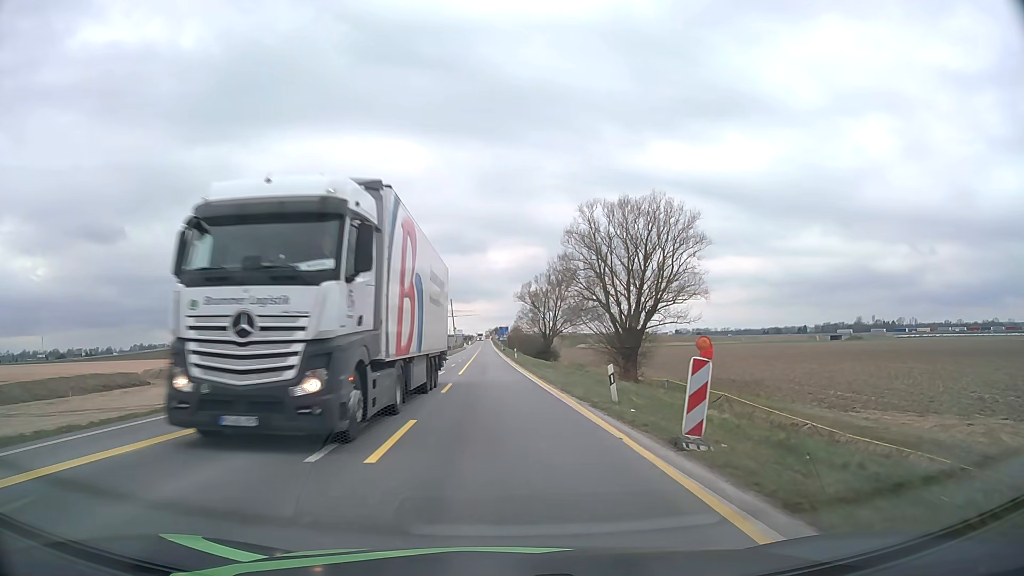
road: motorway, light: Day
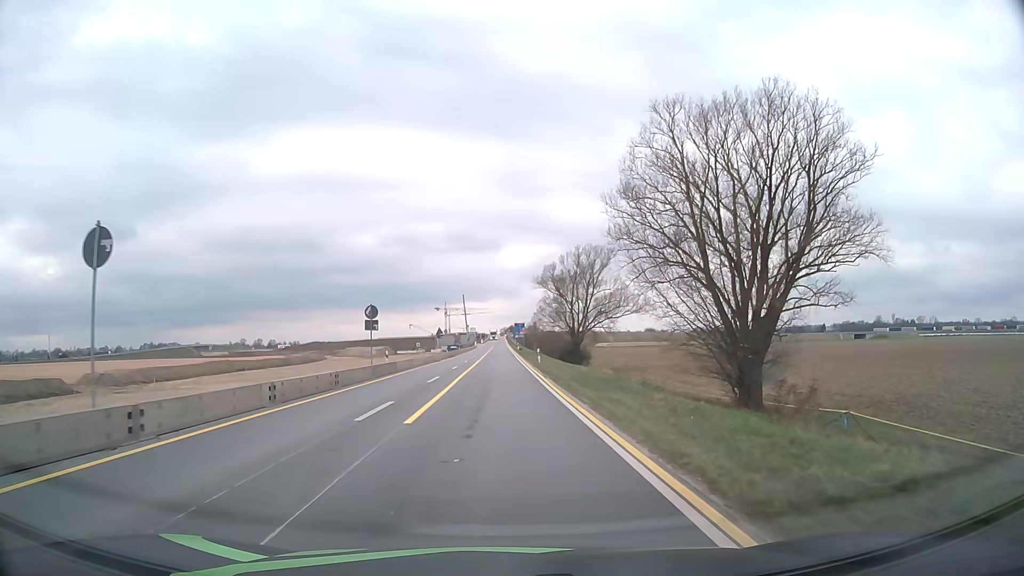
(-0.2, +20.2) m; -1°
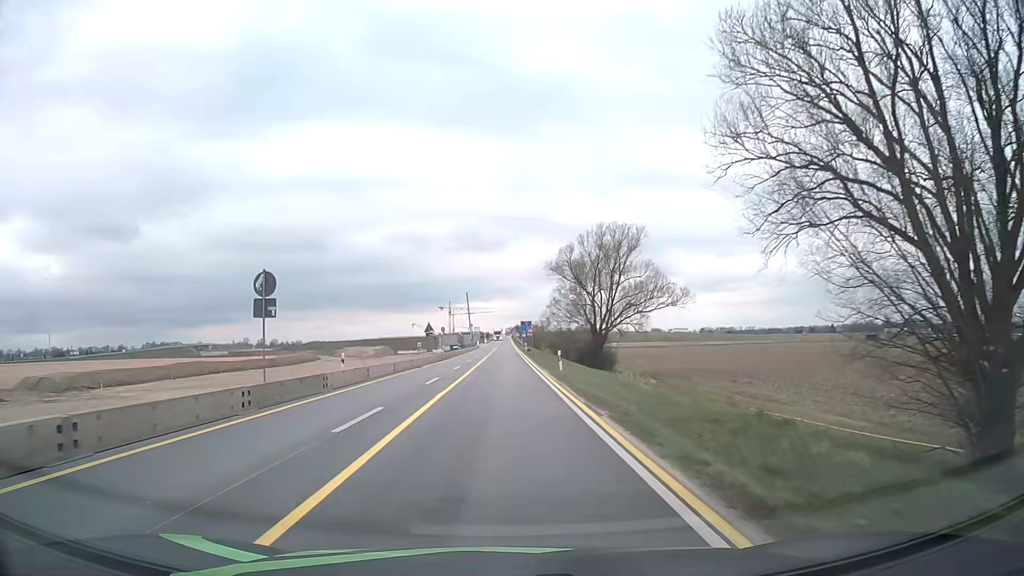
(-0.1, +13.8) m; 0°
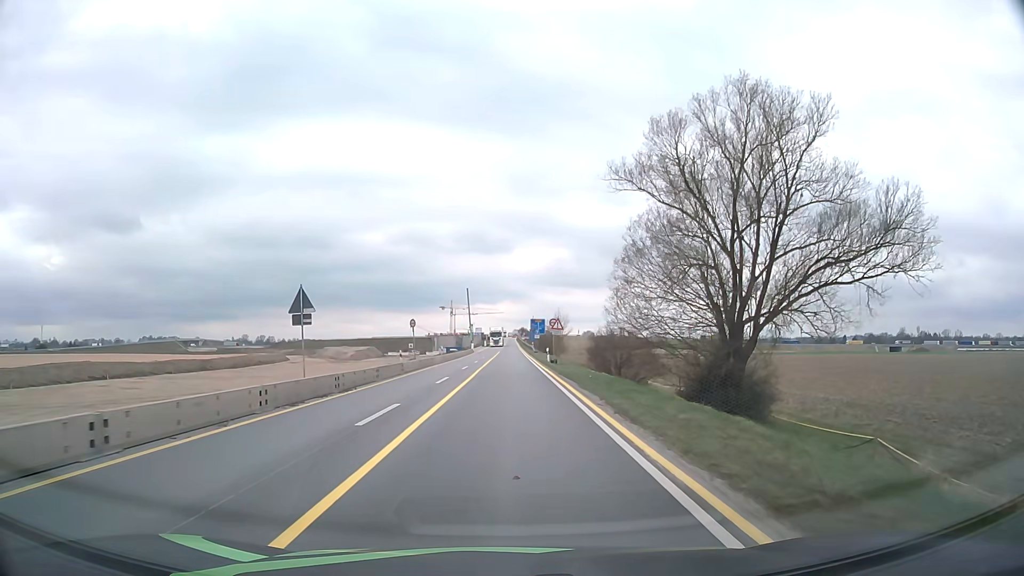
(-0.2, +35.6) m; 0°
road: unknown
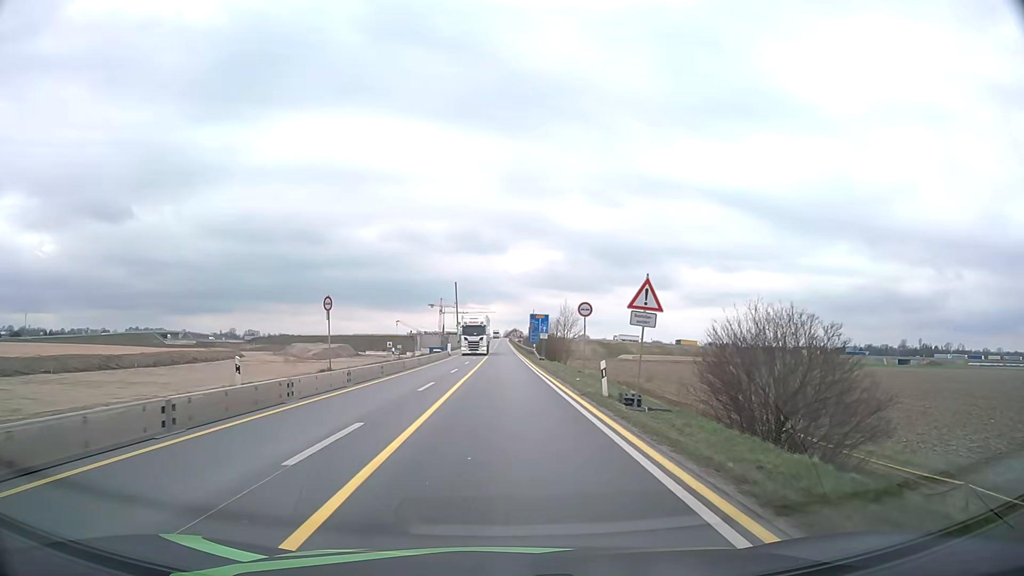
(0.0, +28.0) m; +1°
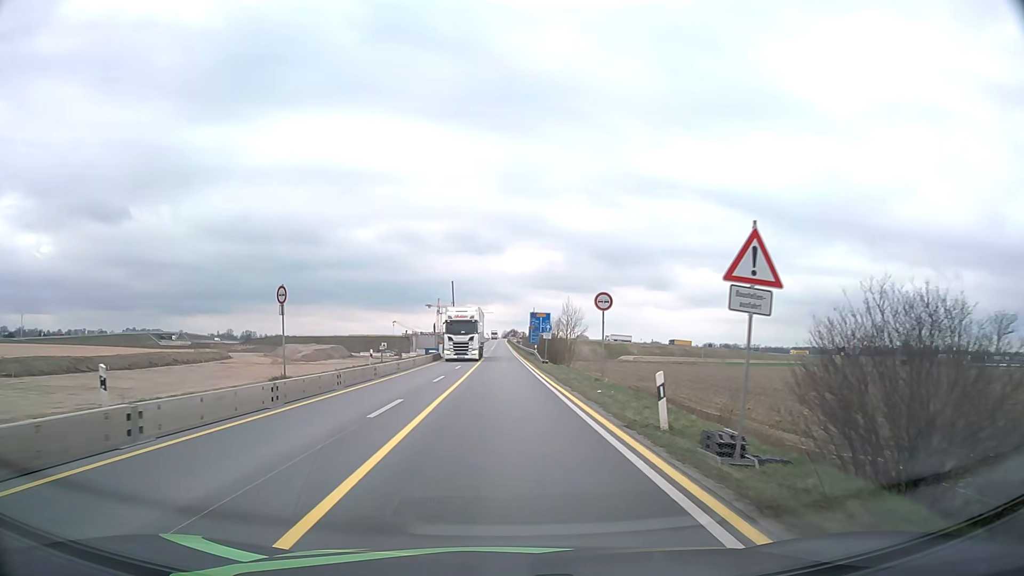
(0.0, +6.9) m; 0°
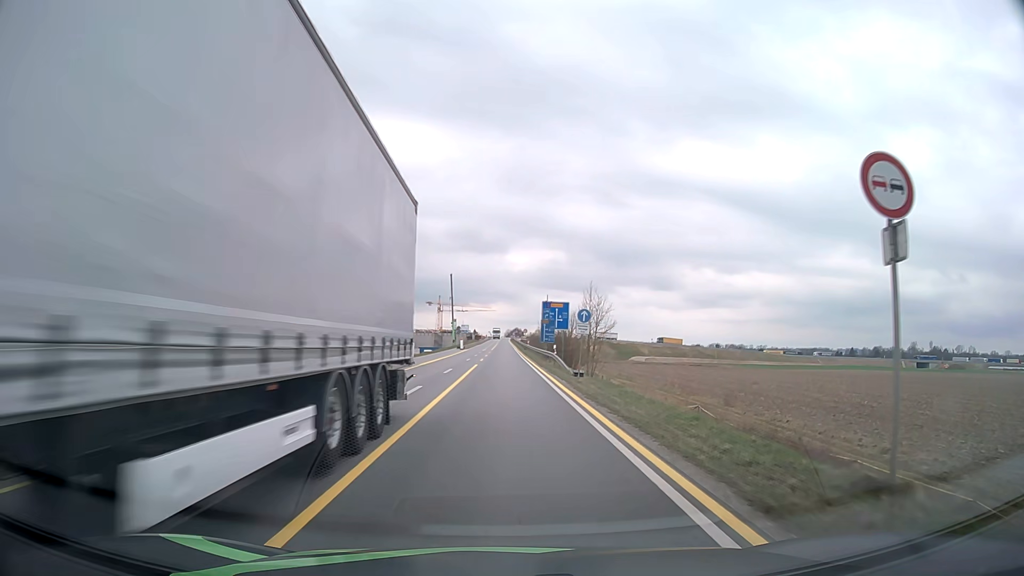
(0.0, +20.5) m; 0°
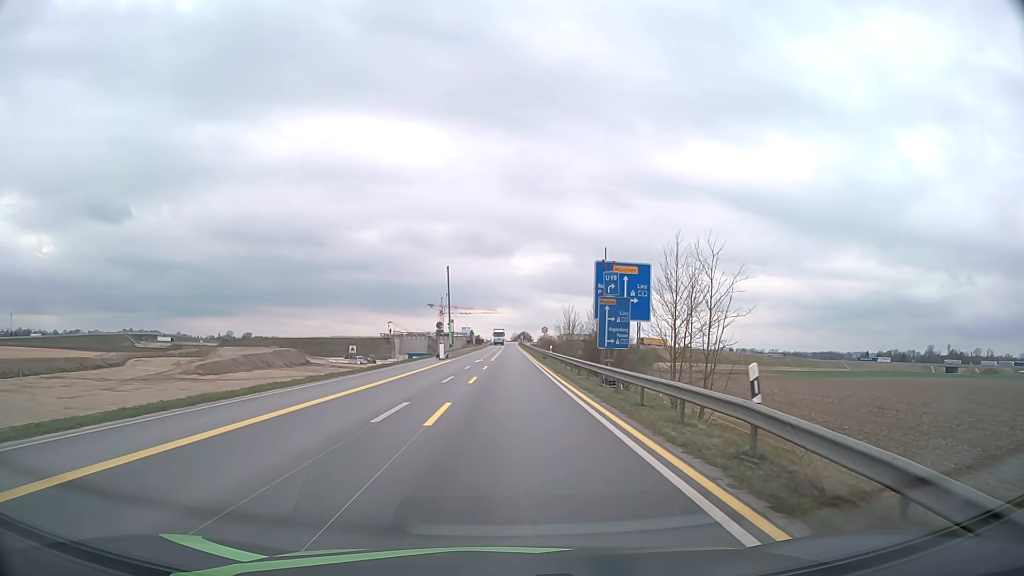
(-0.2, +34.2) m; -1°
(0, +10) (0, +20) (0, +30) (0, +40) (+1, +50) (+1, +60) (+1, +70) (+1, +80) (+1, +90) (+1, +100) m
